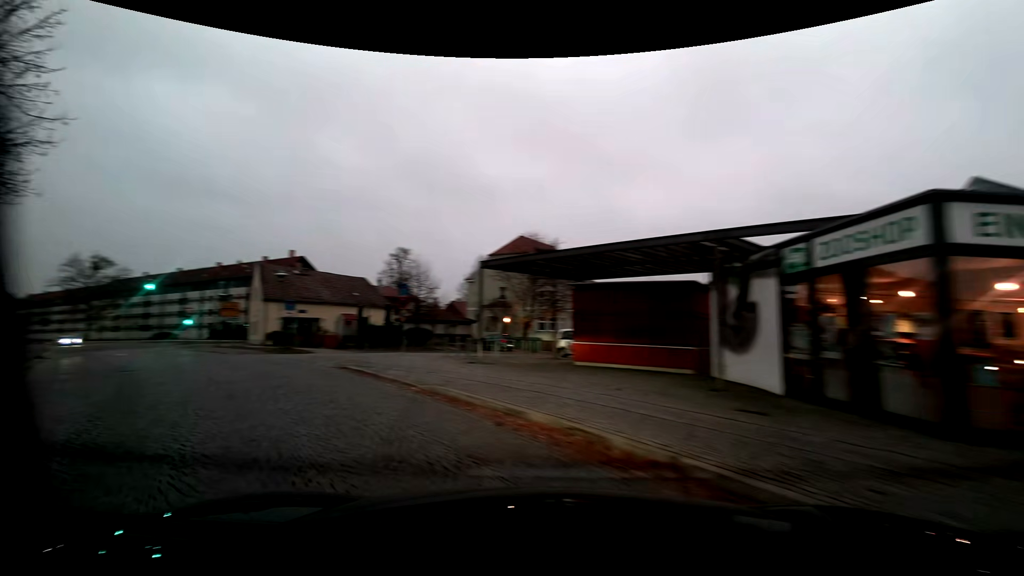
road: service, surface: paving_stones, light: Dusk
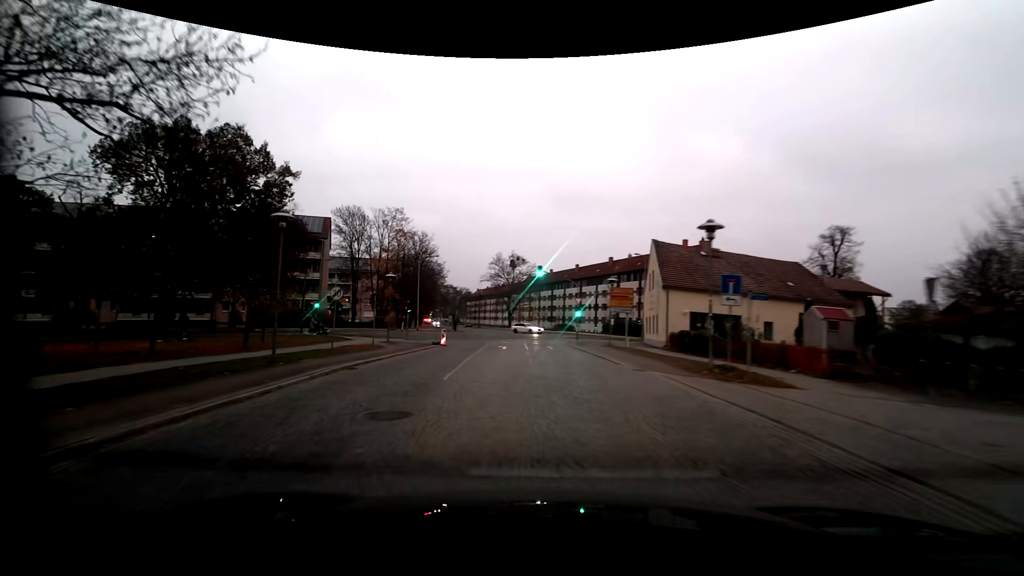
(-7.6, +15.3) m; -40°
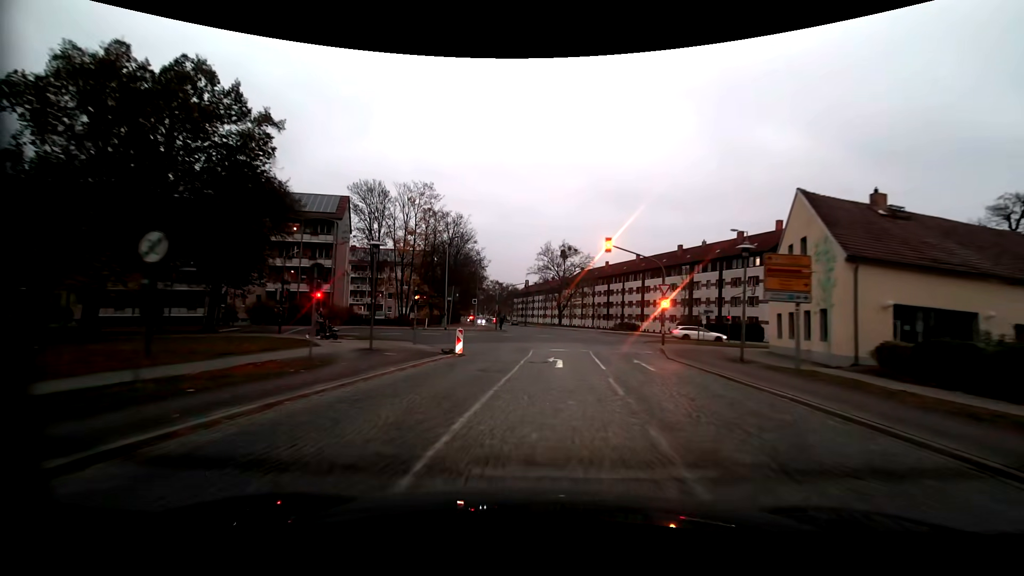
(-0.8, +14.0) m; -5°
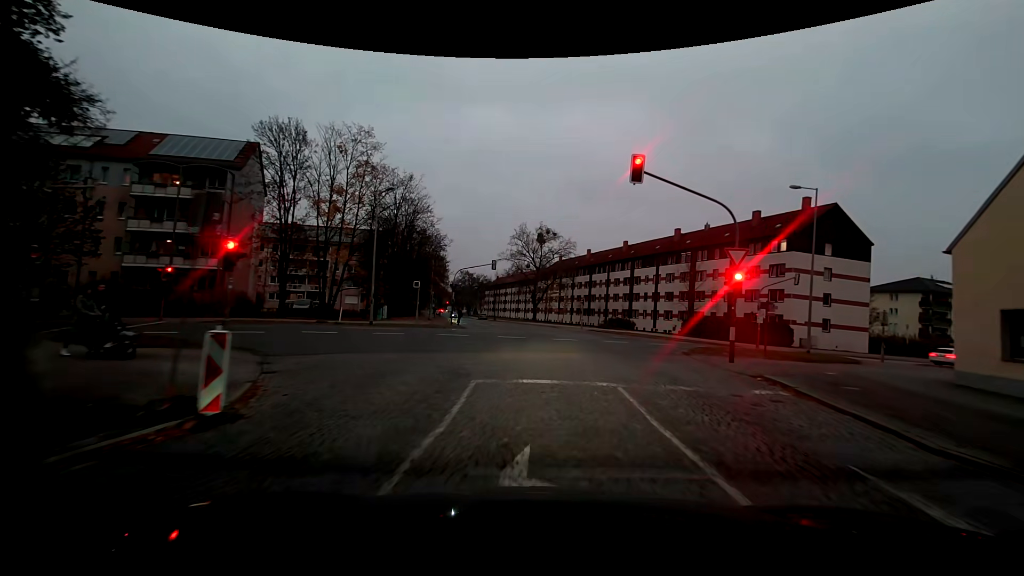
(+0.4, +15.0) m; +4°
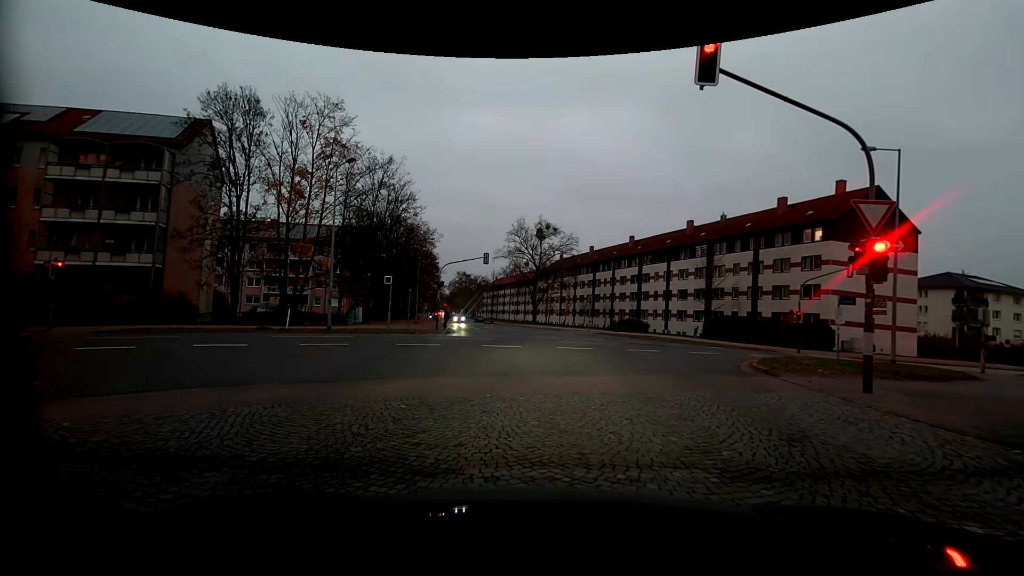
(-0.1, +6.3) m; -1°
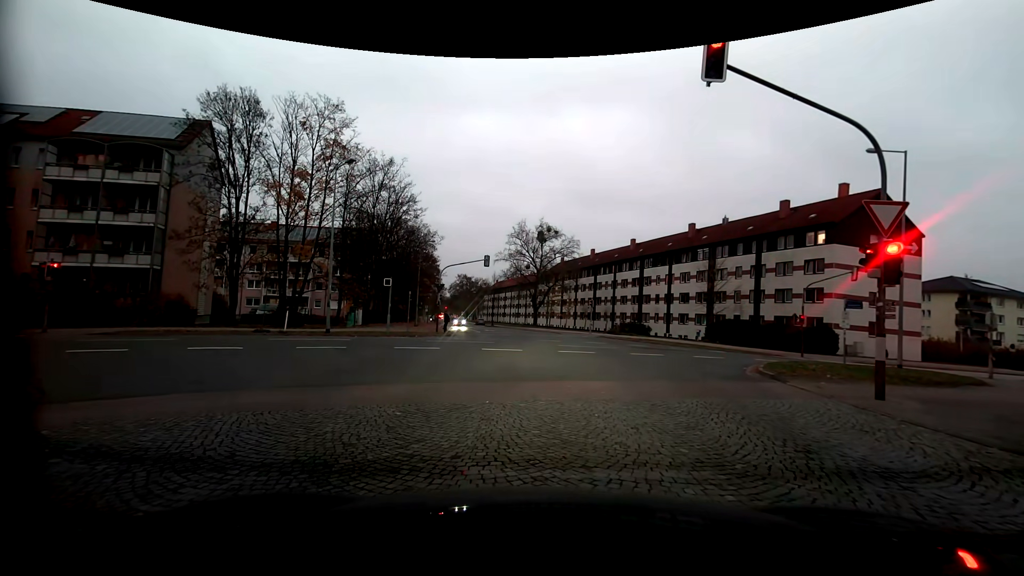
(0.0, +0.3) m; 0°
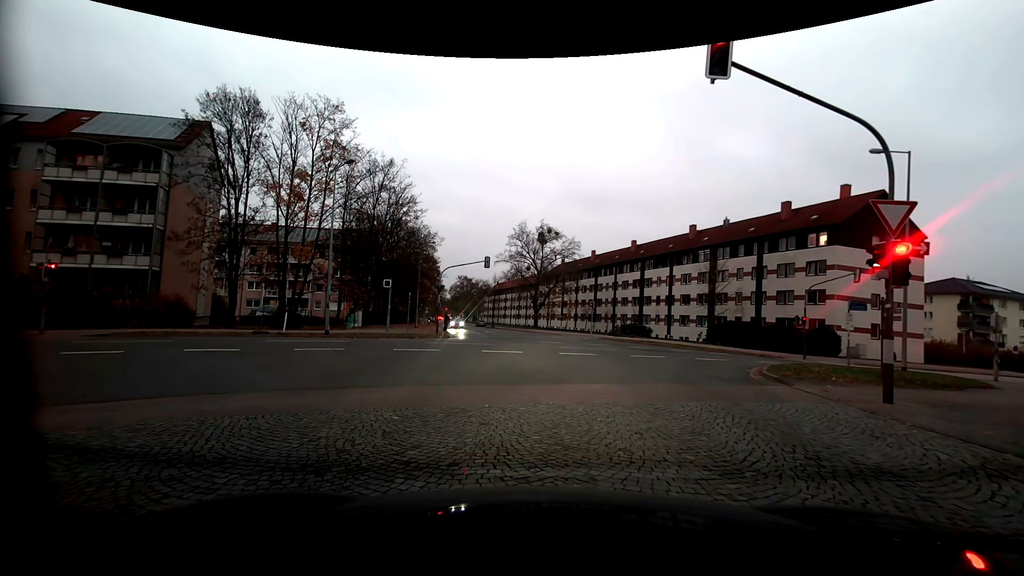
(0.0, +0.2) m; 0°
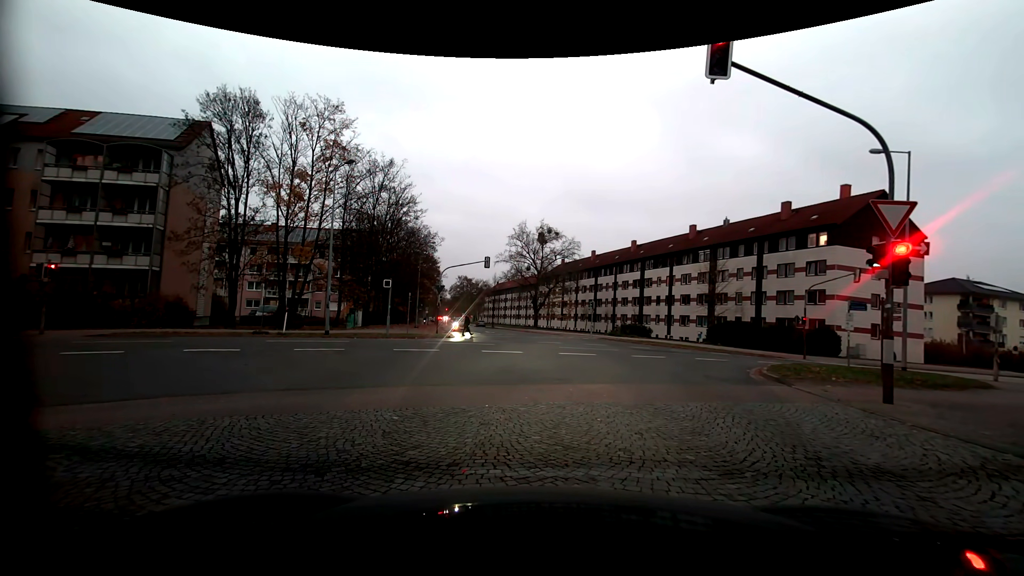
(0.0, +0.1) m; 0°
